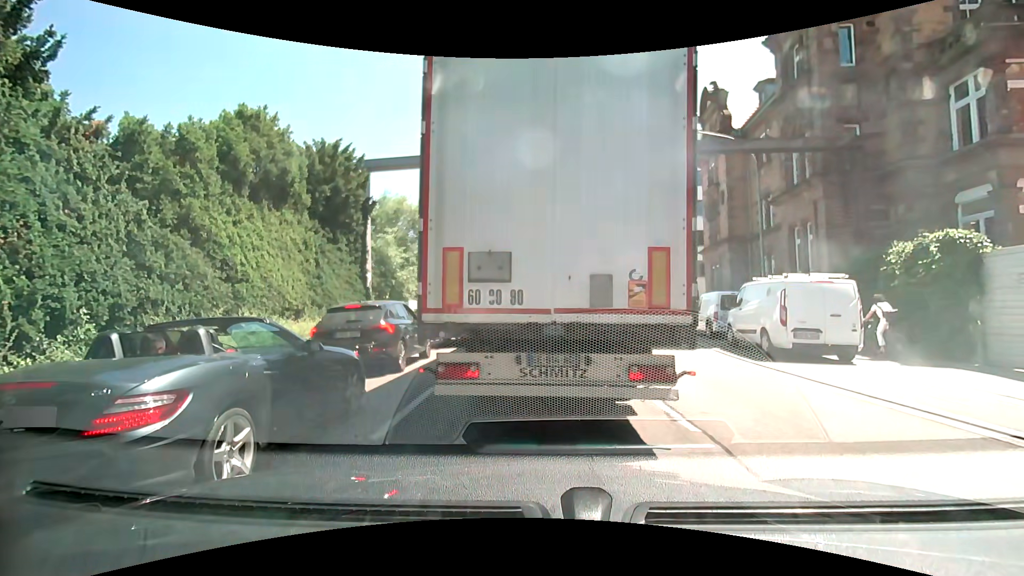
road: primary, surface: asphalt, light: Day
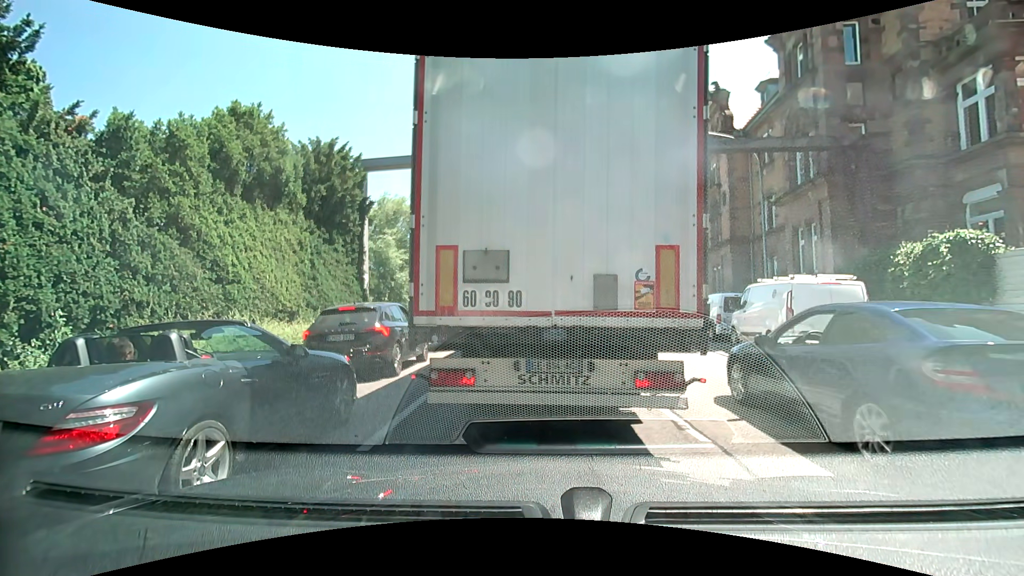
(0.0, +0.3) m; 0°
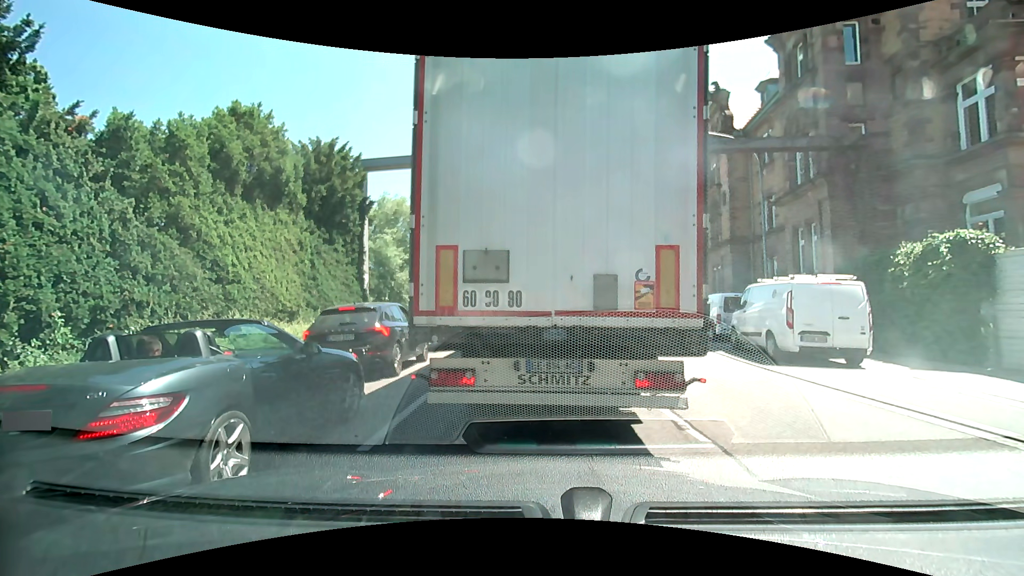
(0.0, 0.0) m; 0°
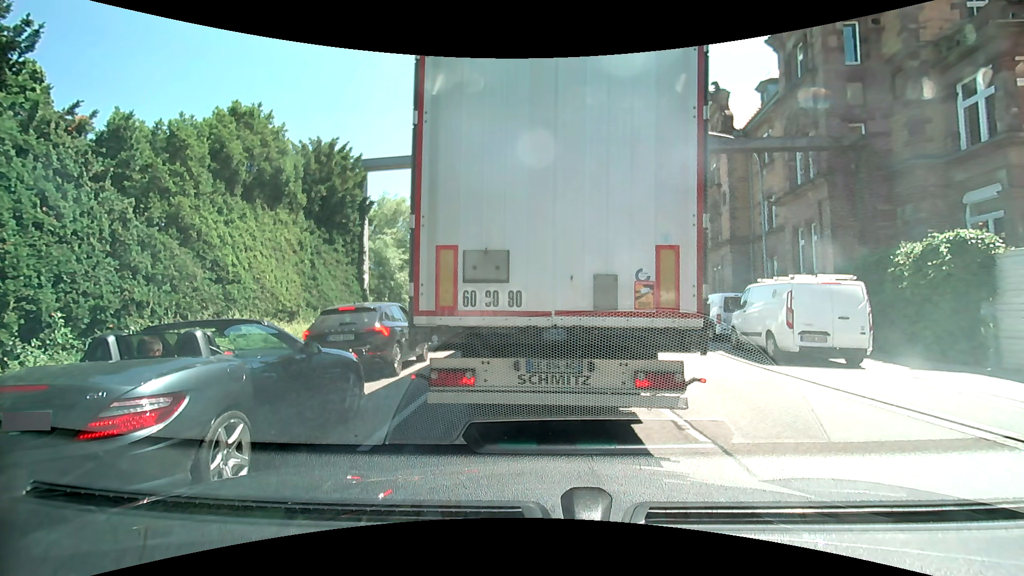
(0.0, 0.0) m; 0°
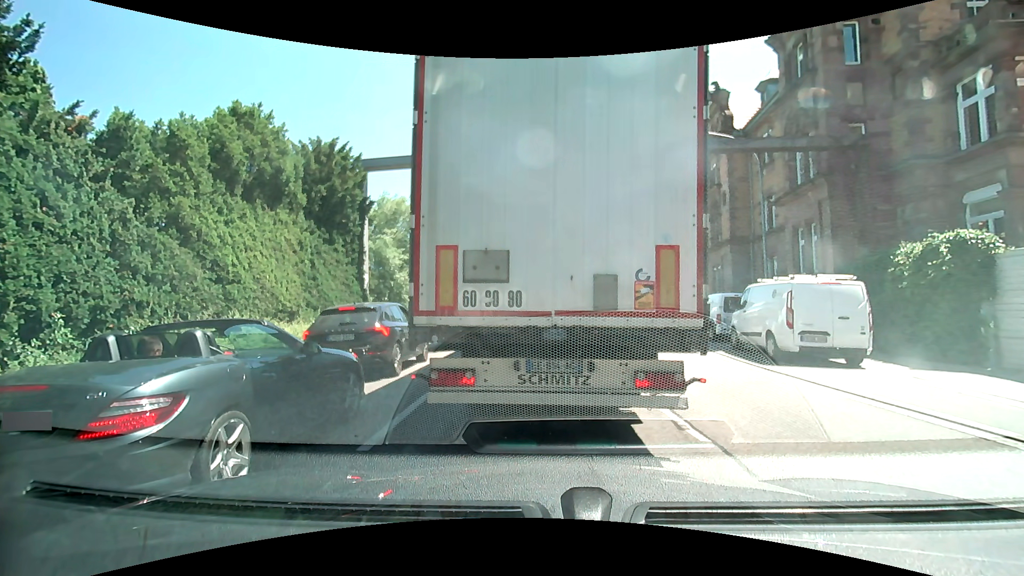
(0.0, 0.0) m; 0°
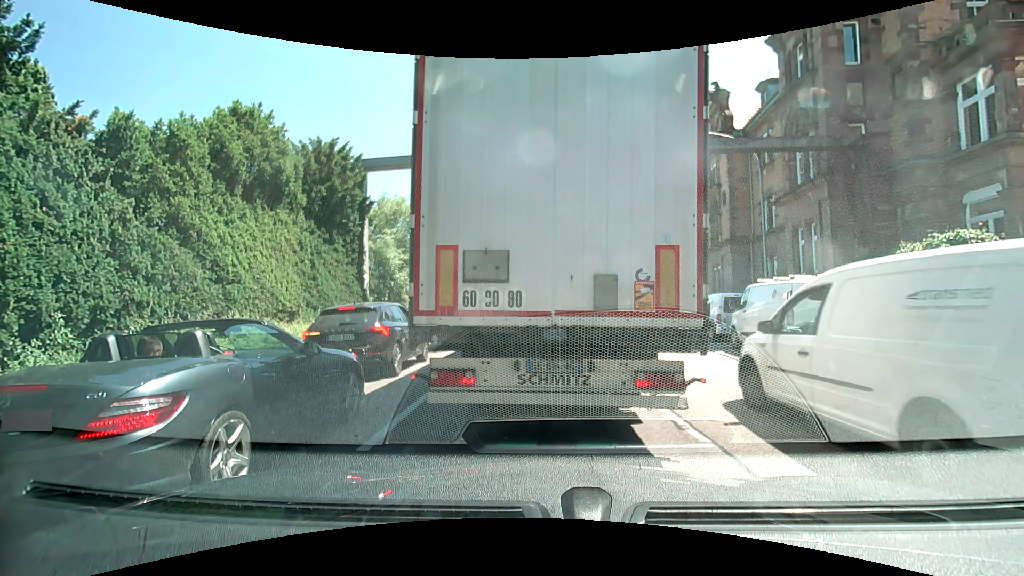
(0.0, 0.0) m; 0°
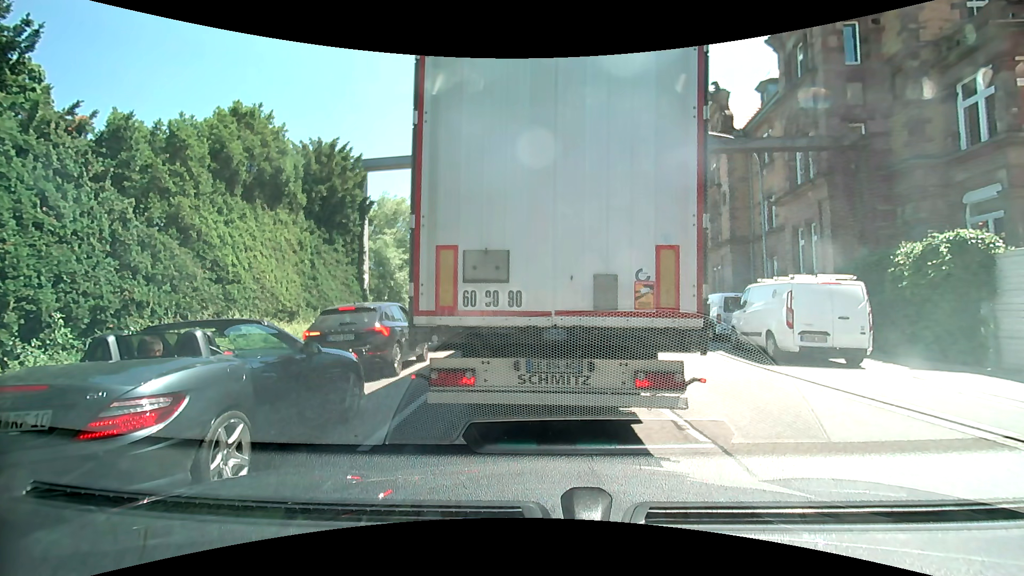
(0.0, 0.0) m; 0°
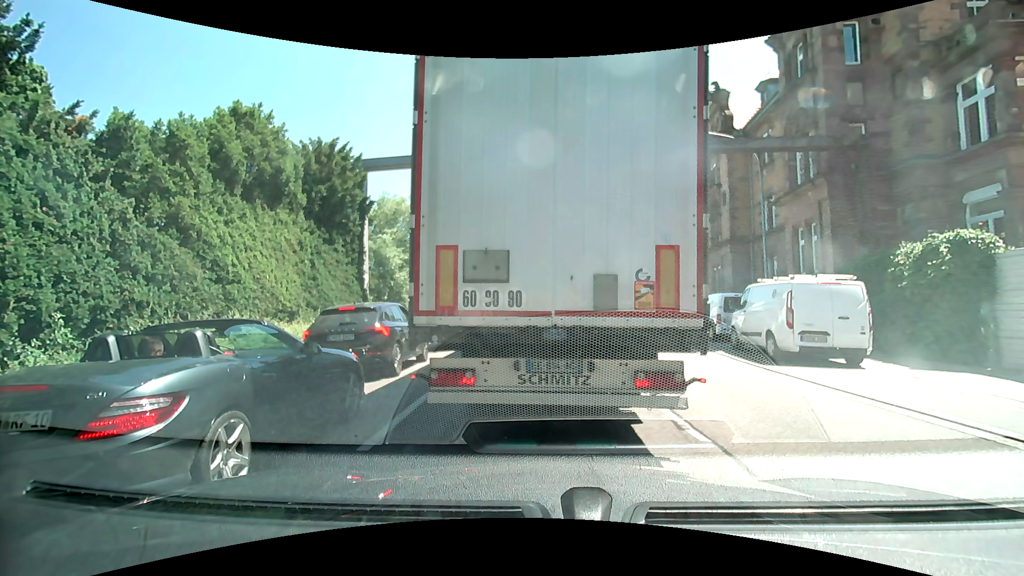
(0.0, 0.0) m; 0°
(0, +10) (0, +20) (0, +30) (0, +40) (+1, +50) (+2, +60) (+2, +70) (+3, +80) (+3, +90) (+4, +100) m
